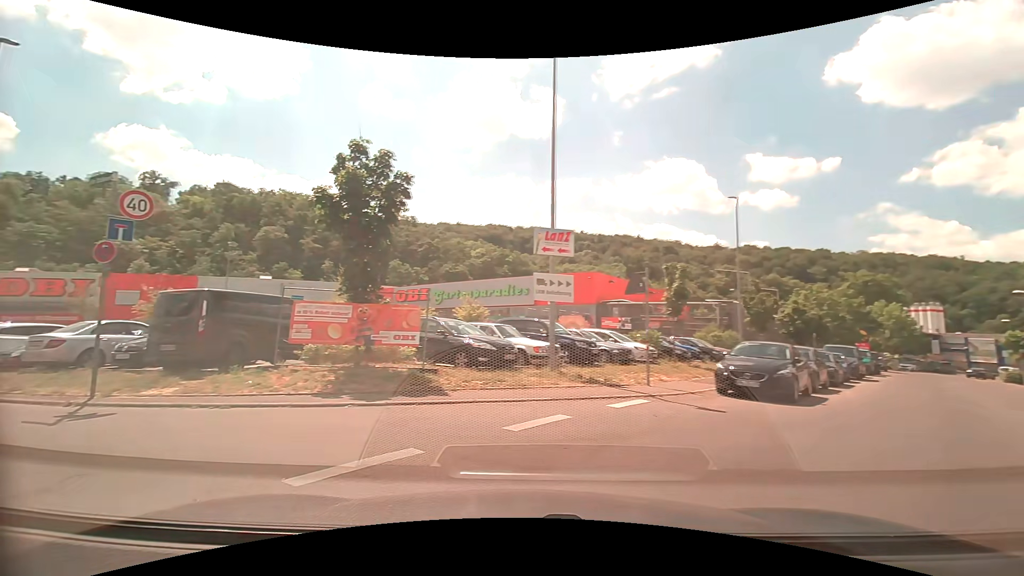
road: unclassified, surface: asphalt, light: Day
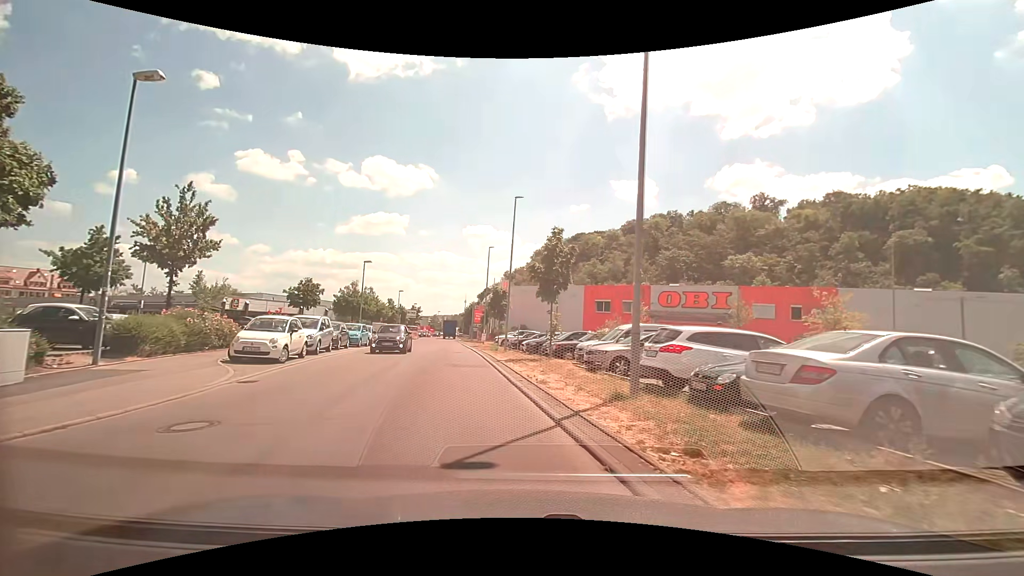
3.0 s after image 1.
(-7.2, +8.4) m; -63°
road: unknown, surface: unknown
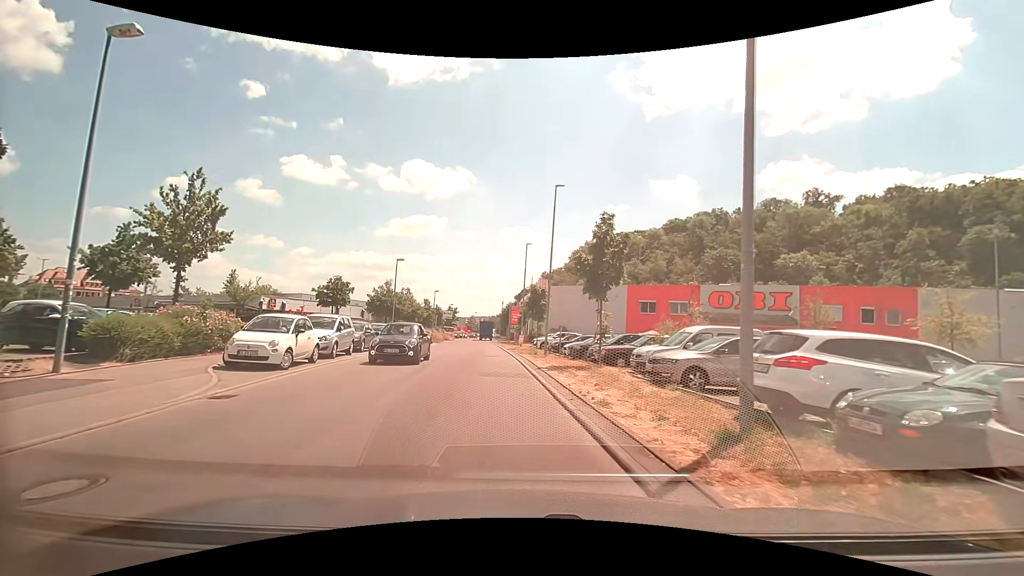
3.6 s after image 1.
(-0.1, +3.0) m; -5°
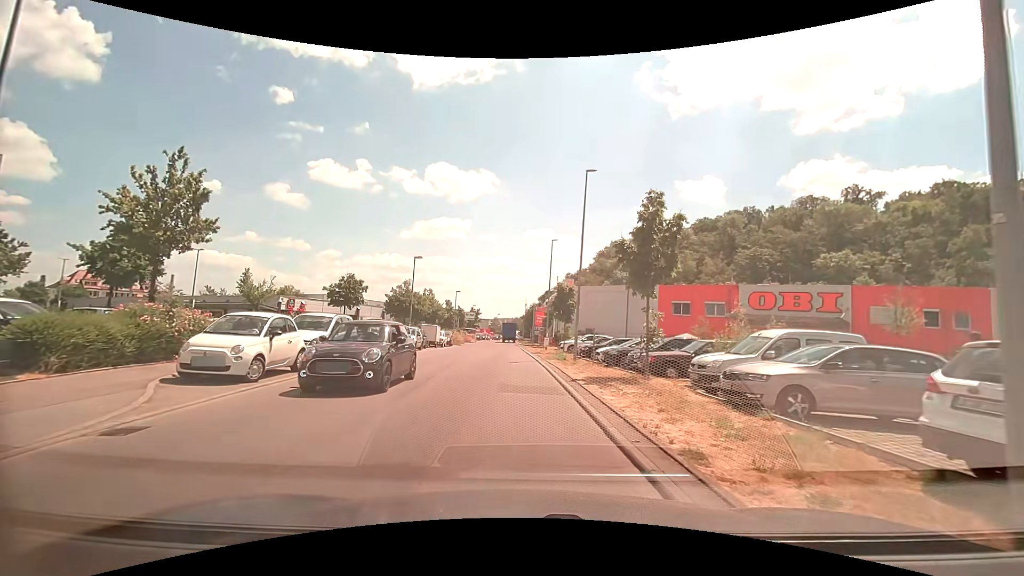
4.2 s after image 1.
(-0.1, +3.2) m; -2°
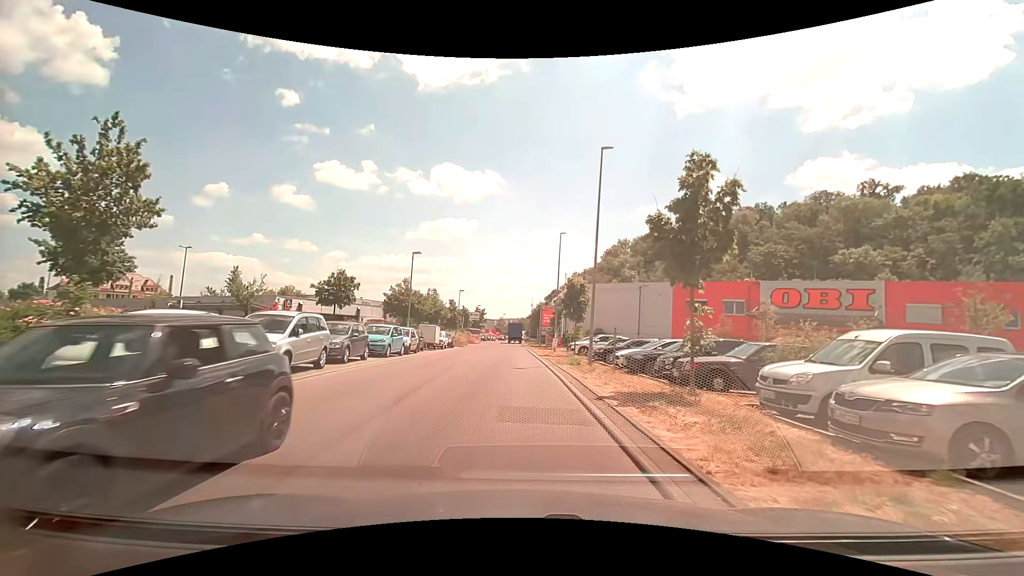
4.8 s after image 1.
(-0.1, +3.3) m; -1°
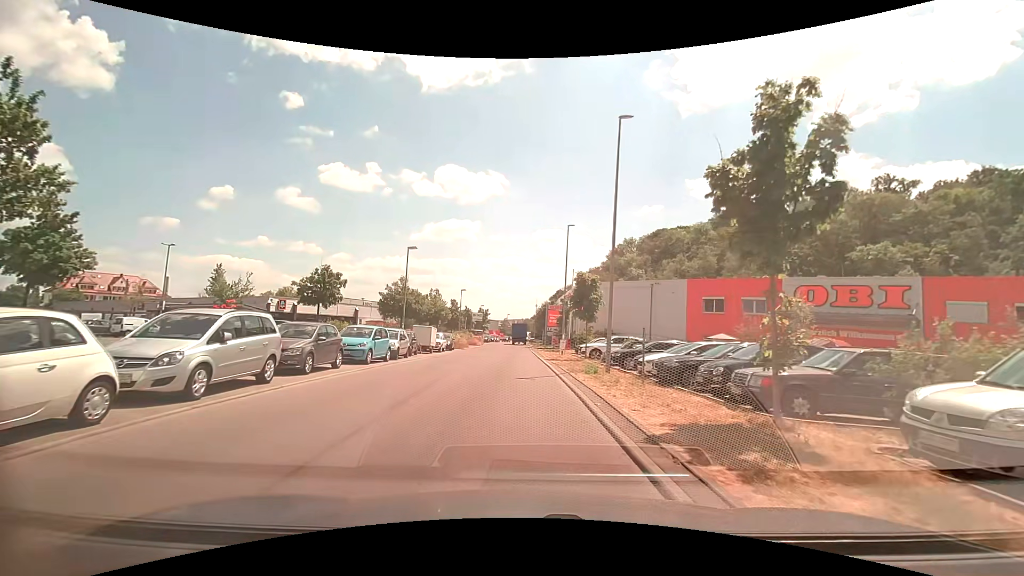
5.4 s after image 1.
(0.0, +3.5) m; -1°
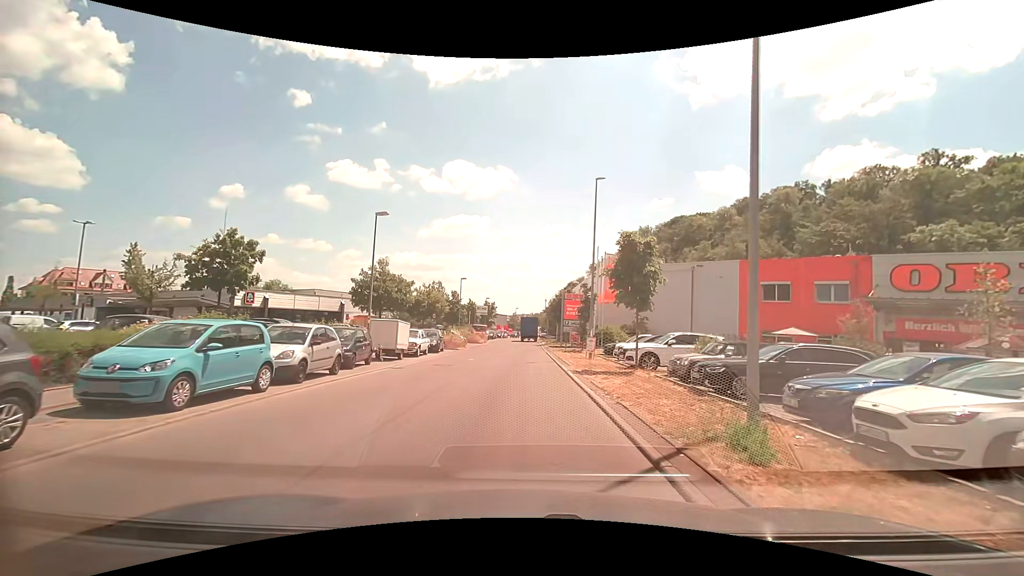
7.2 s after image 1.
(-0.1, +11.1) m; -1°
